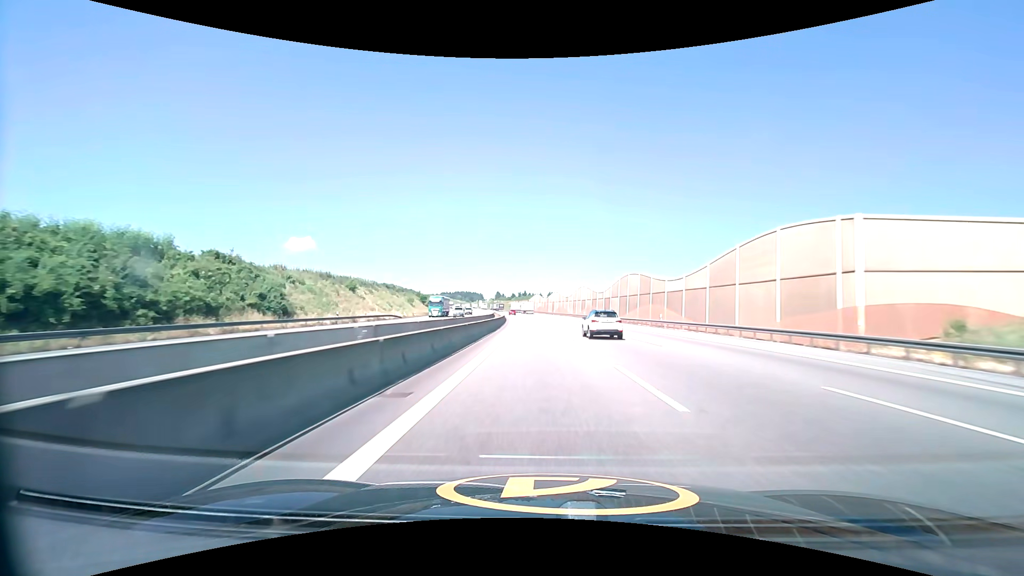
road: motorway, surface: asphalt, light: Day
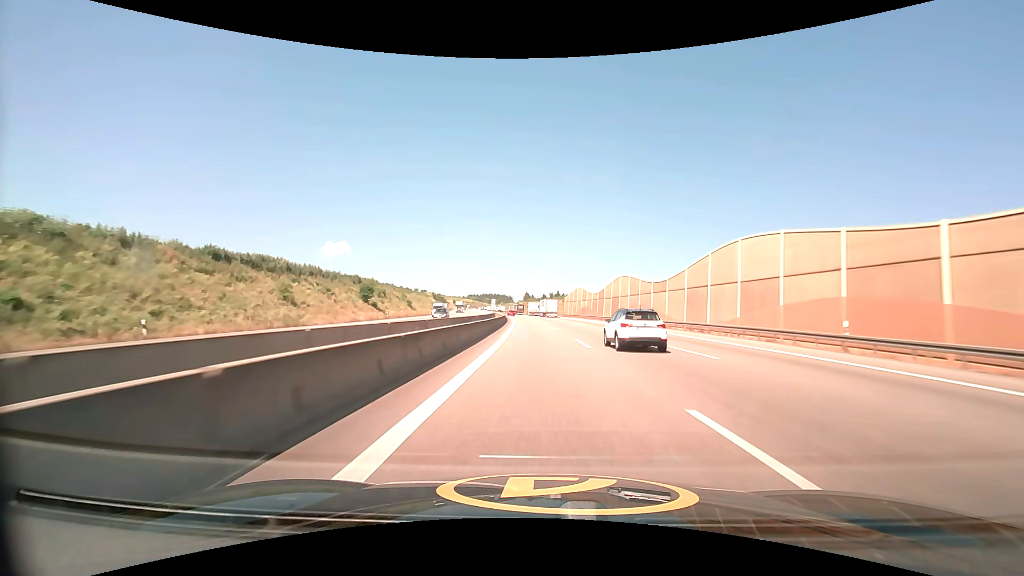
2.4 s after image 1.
(-2.8, +76.9) m; -4°
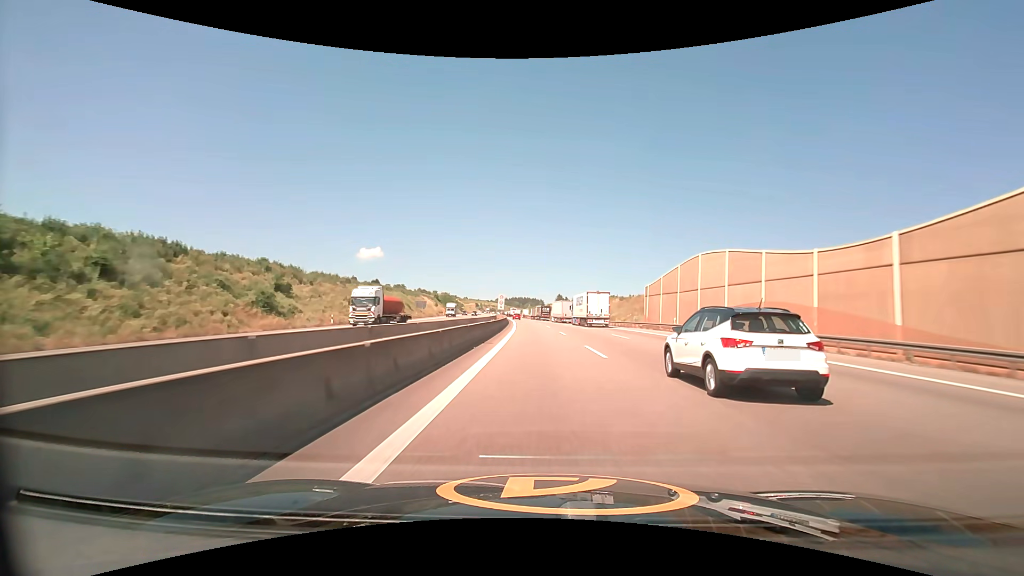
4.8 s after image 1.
(-2.5, +74.3) m; -4°
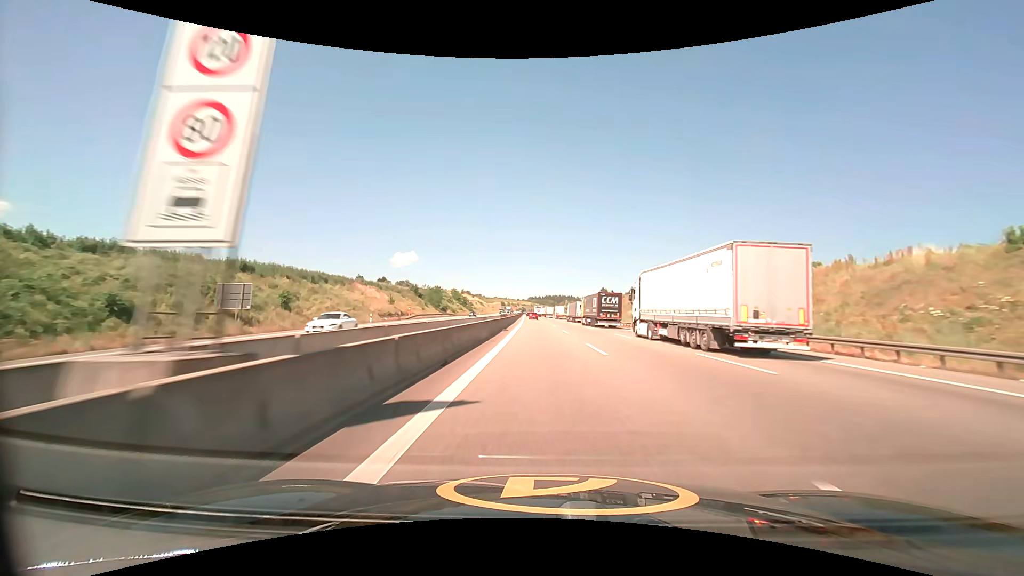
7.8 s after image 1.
(-3.3, +88.5) m; -4°
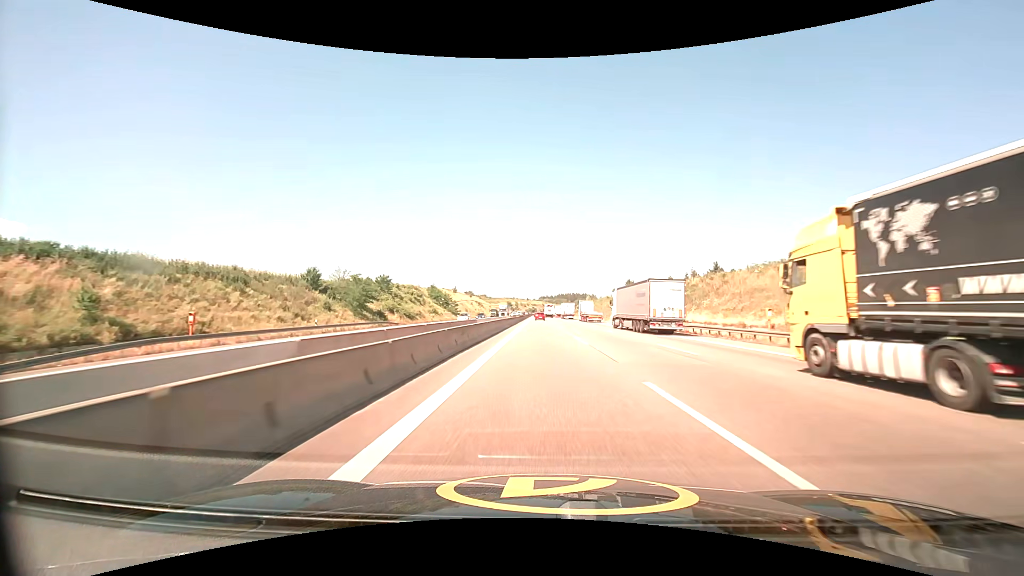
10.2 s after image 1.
(-1.1, +65.4) m; -1°
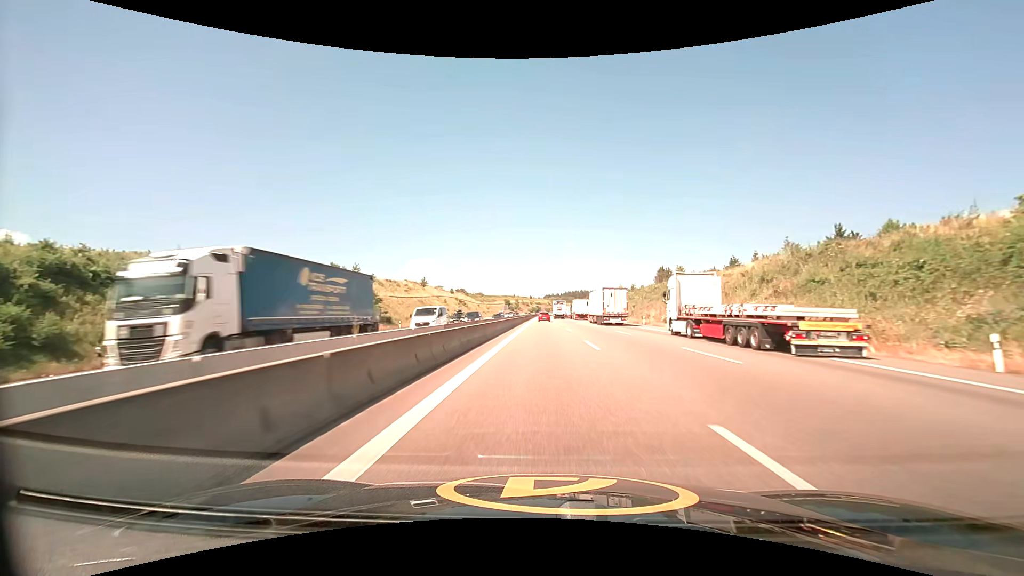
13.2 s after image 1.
(-0.5, +74.9) m; -1°
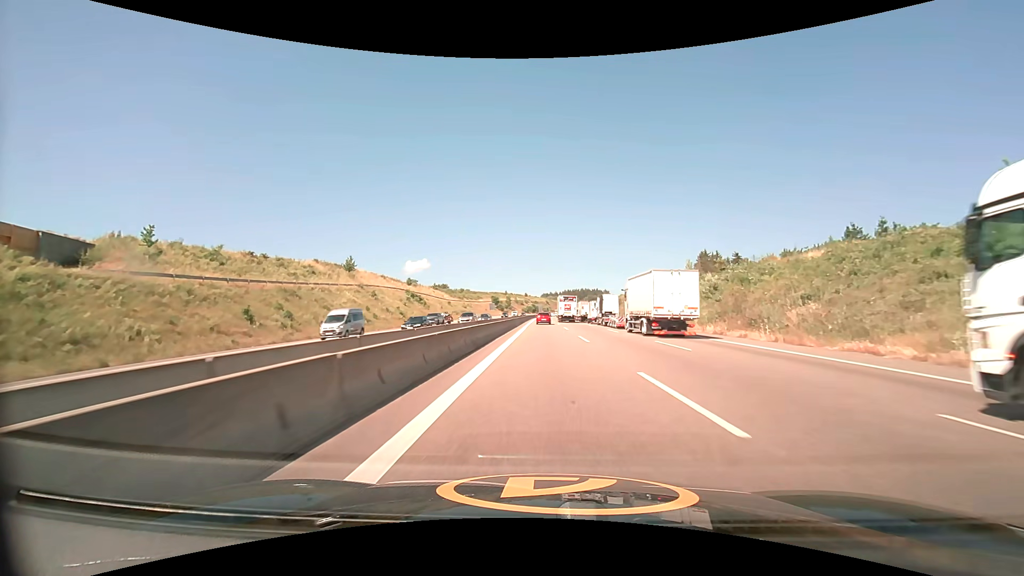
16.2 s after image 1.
(0.0, +65.7) m; 0°
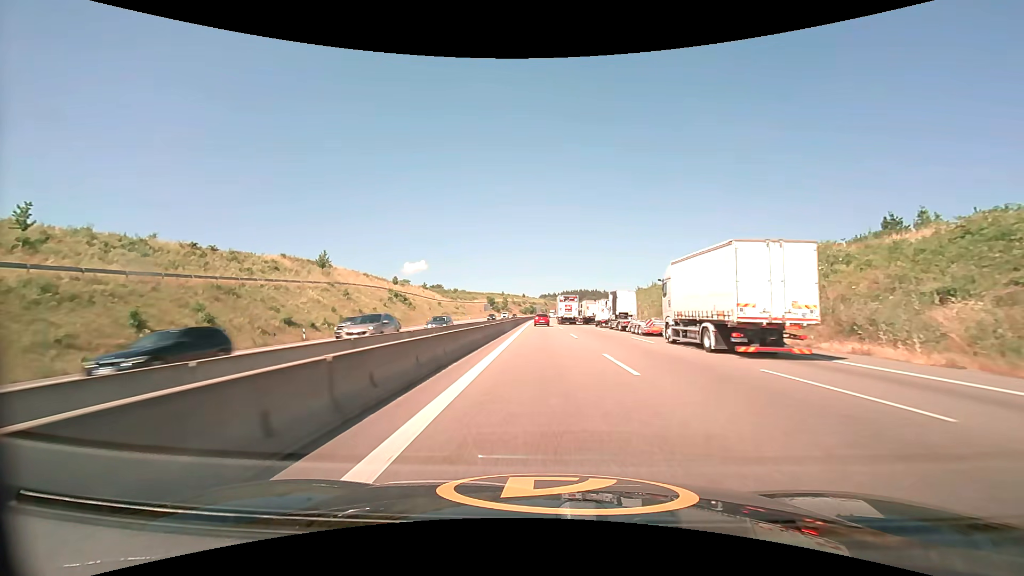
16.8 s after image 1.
(0.0, +12.2) m; 0°
(0, +10) (0, +20) (0, +30) (0, +40) (0, +50) (0, +60) (0, +70) (0, +80) (0, +90) (0, +100) m
